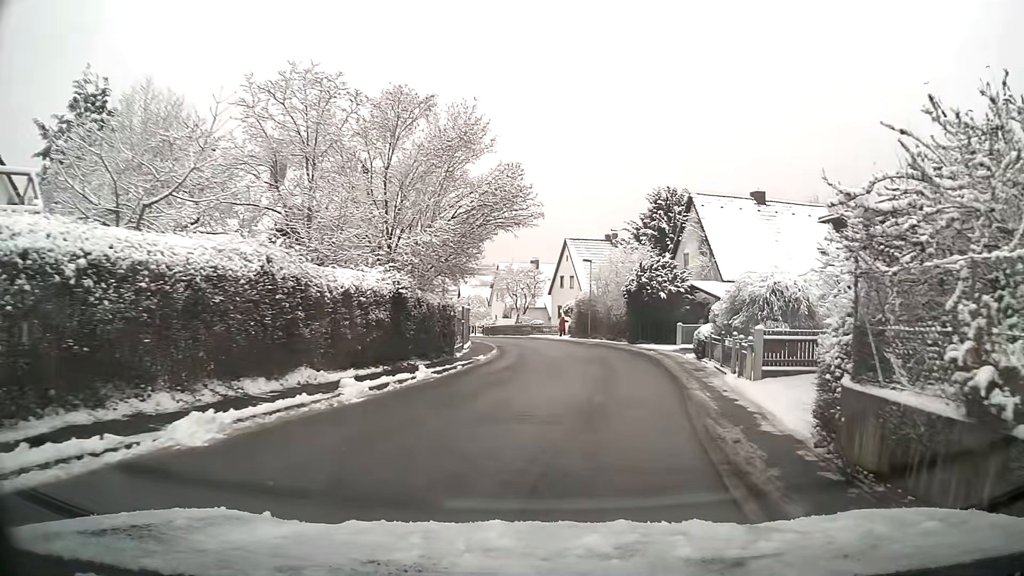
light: Day
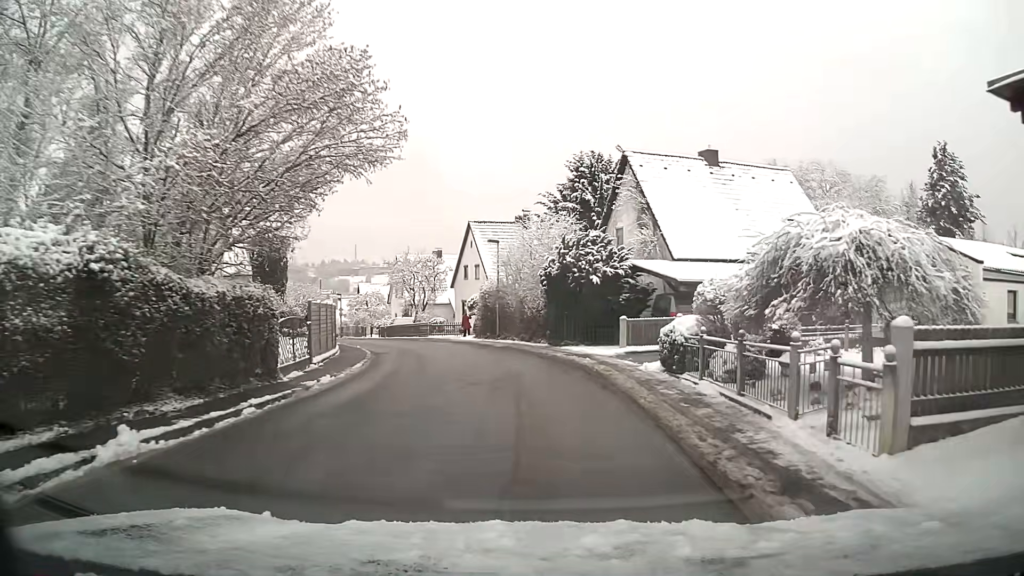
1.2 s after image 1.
(+0.5, +8.5) m; +6°
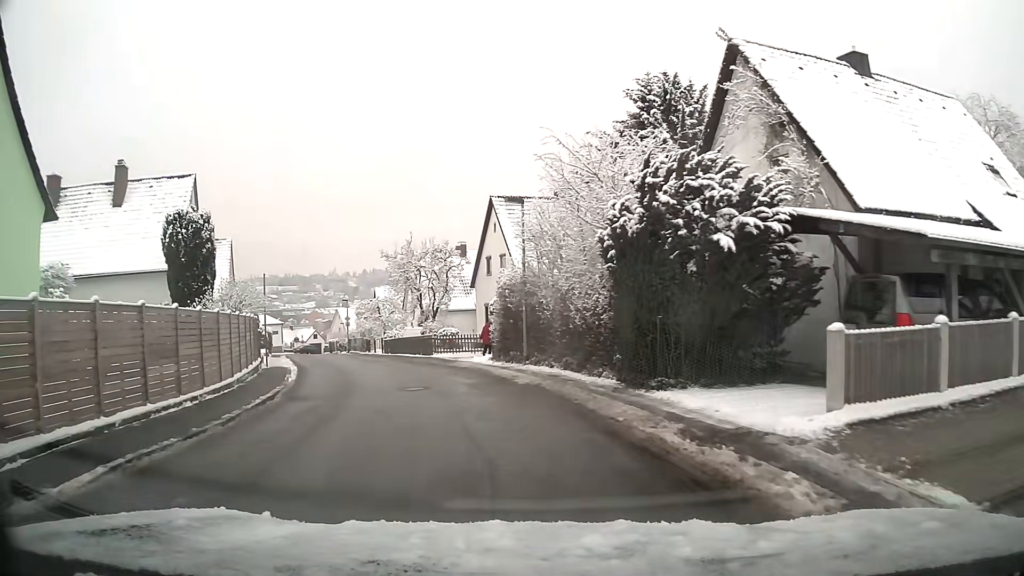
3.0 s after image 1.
(-0.5, +13.2) m; -7°
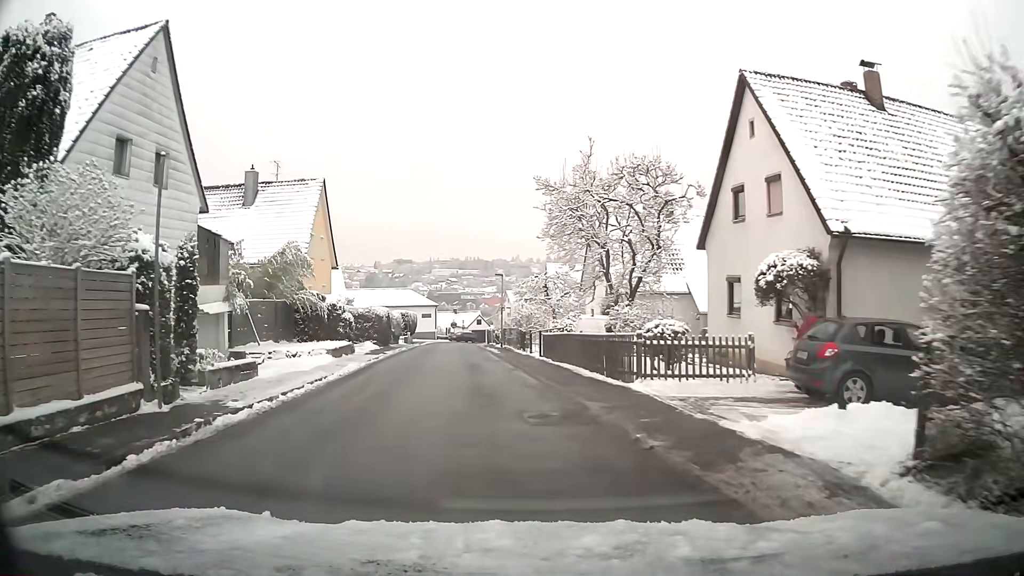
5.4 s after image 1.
(-2.4, +18.0) m; -14°
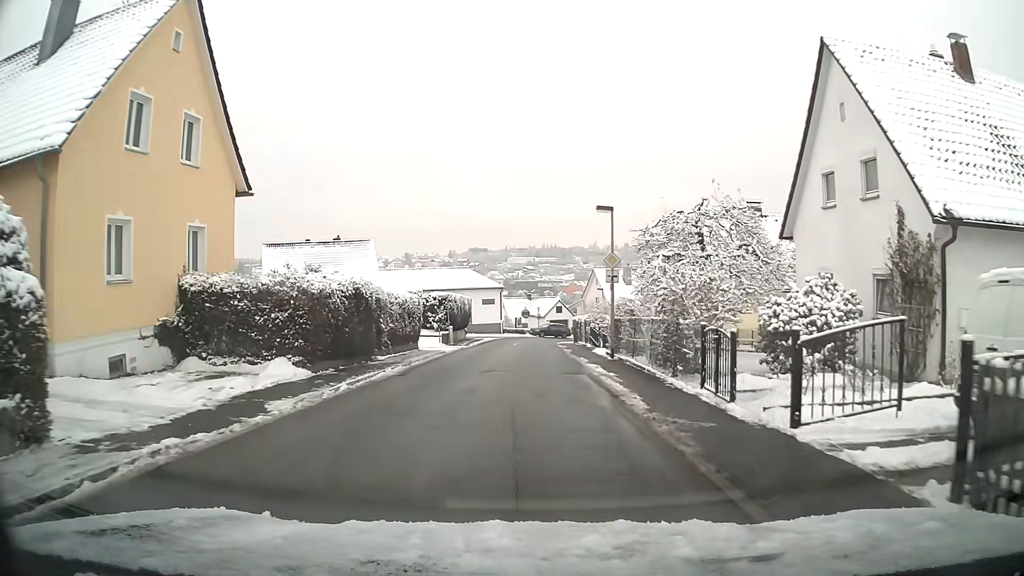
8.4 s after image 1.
(-1.7, +23.7) m; -6°
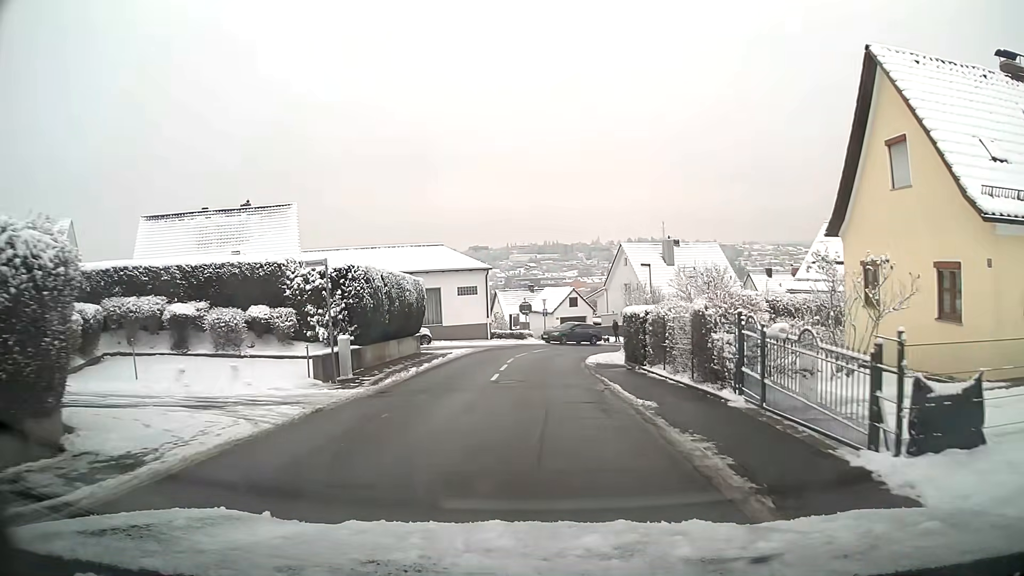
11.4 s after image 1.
(0.0, +24.2) m; 0°
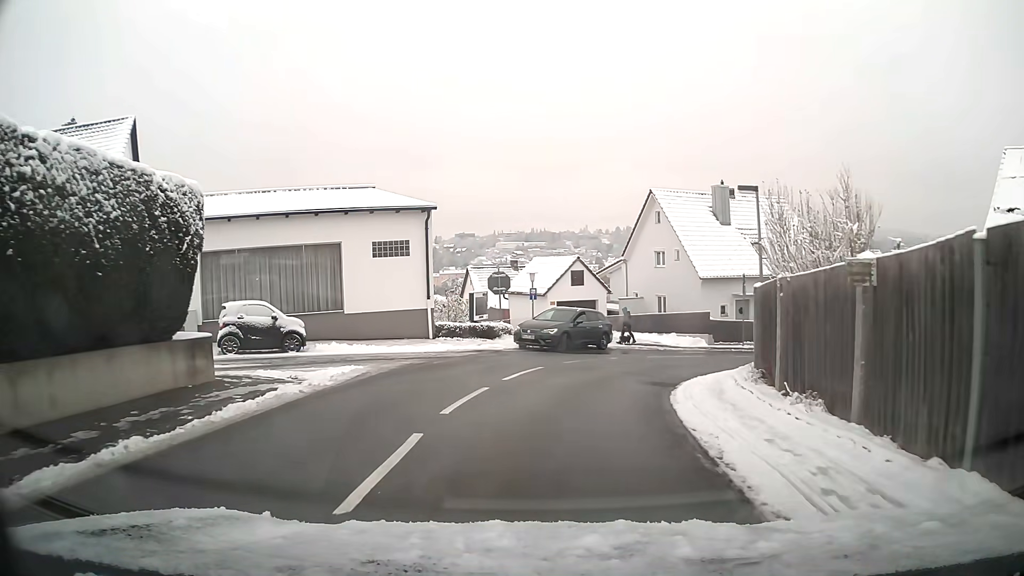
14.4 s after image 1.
(+0.1, +20.4) m; +1°
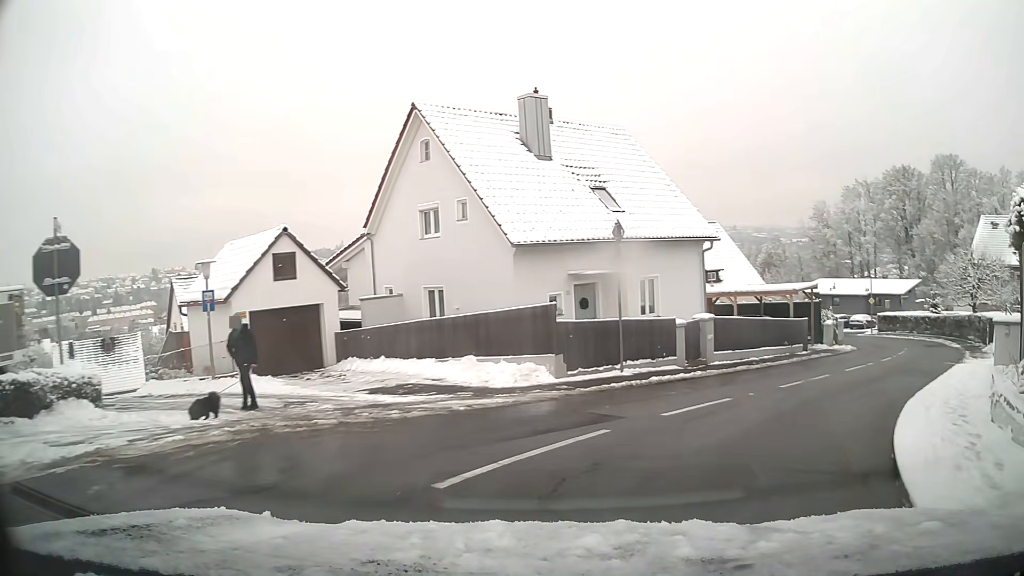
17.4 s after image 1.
(+2.5, +16.4) m; +25°
